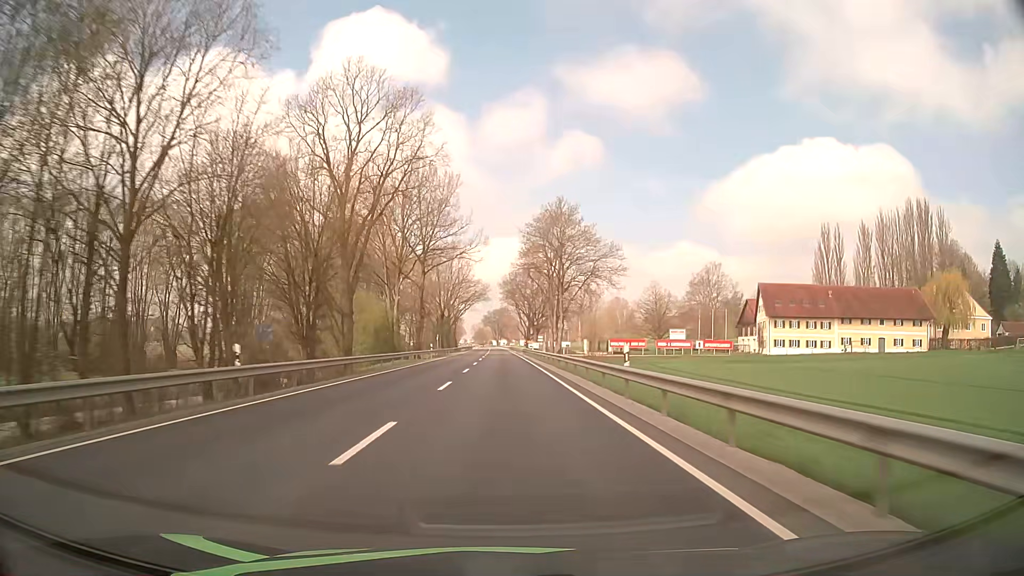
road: primary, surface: asphalt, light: Day
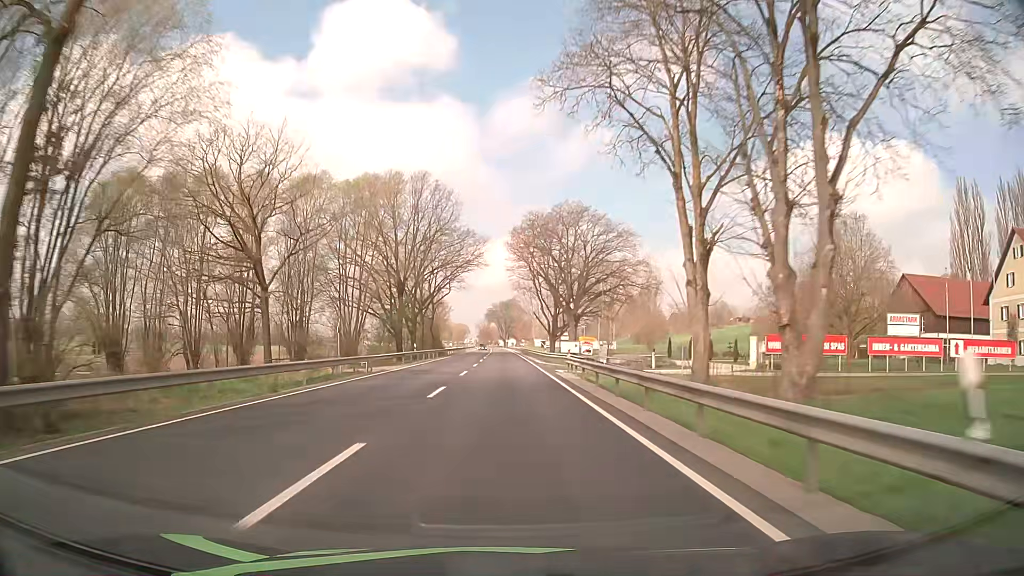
(-0.3, +63.2) m; -1°
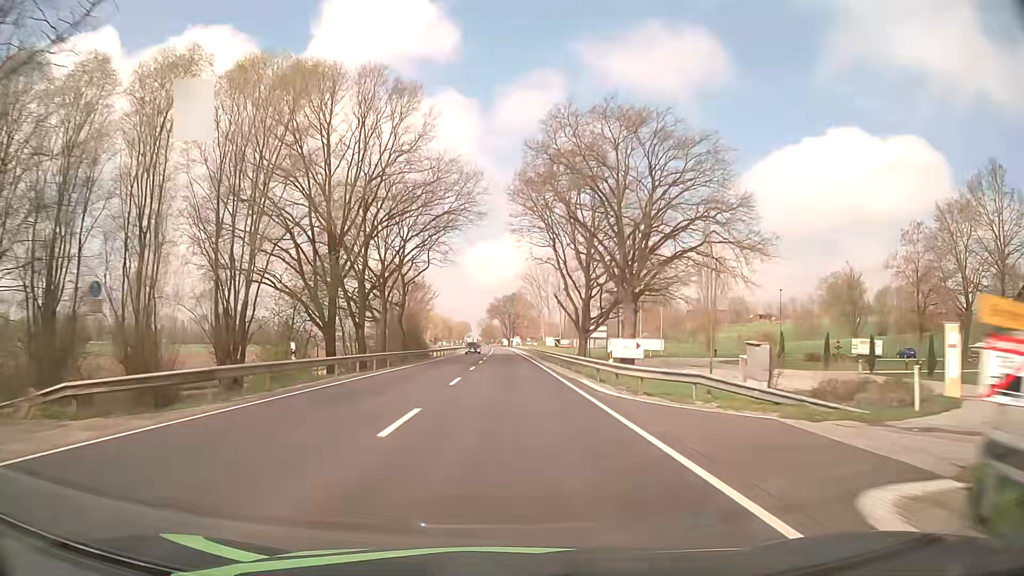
(-0.2, +31.6) m; -1°
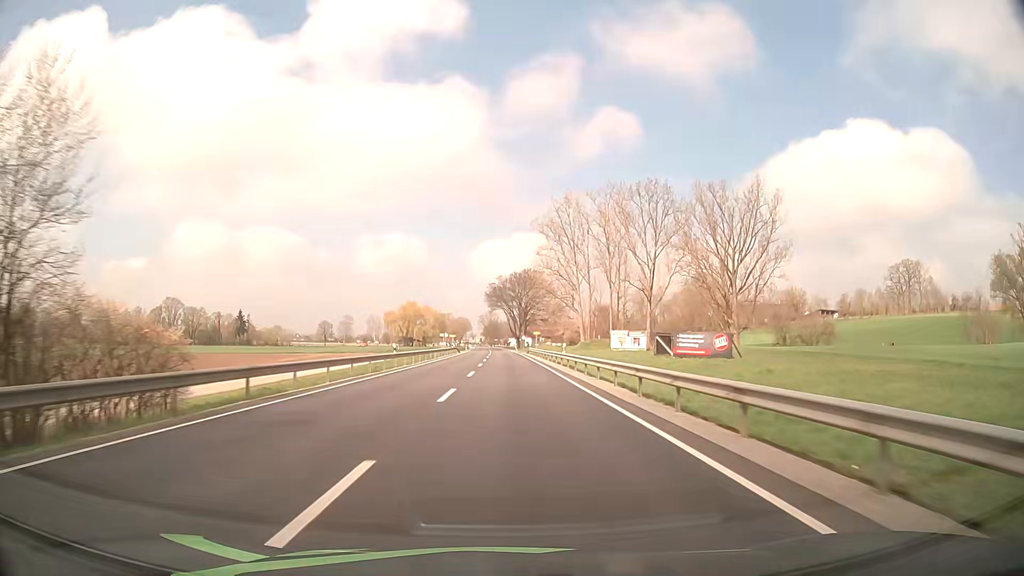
(-0.4, +79.0) m; 0°
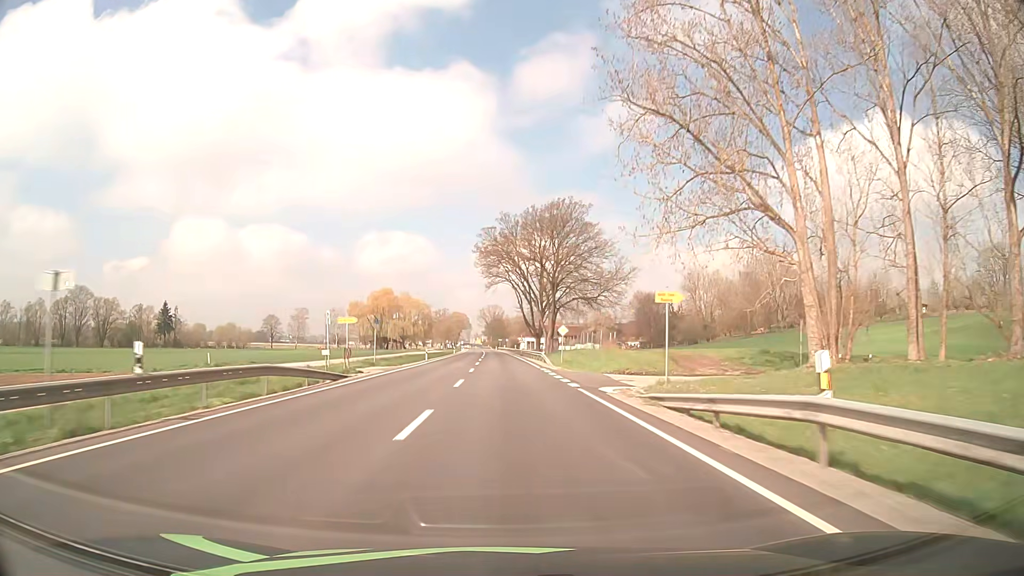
(-0.6, +79.0) m; -1°
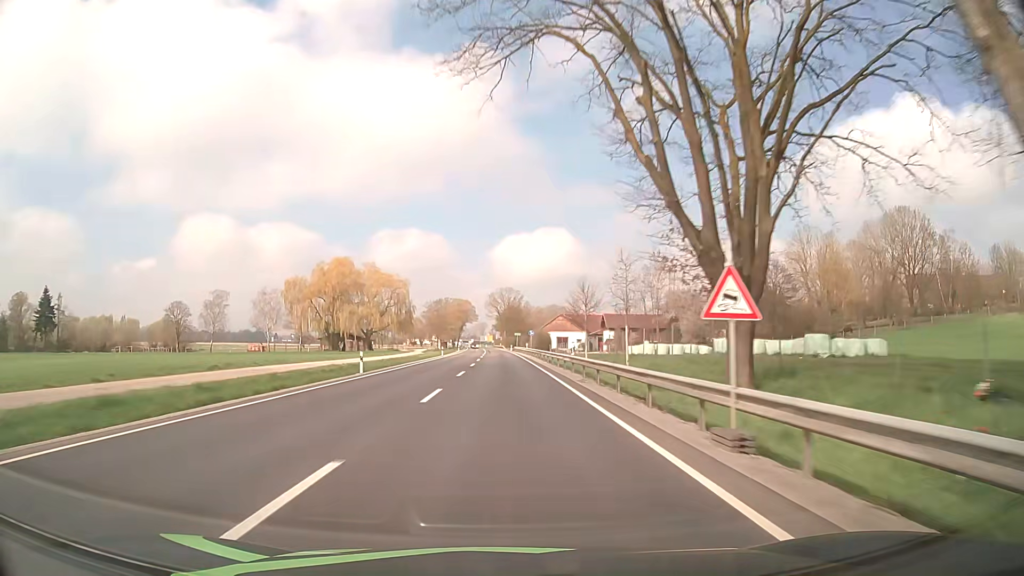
(-0.6, +78.9) m; -1°
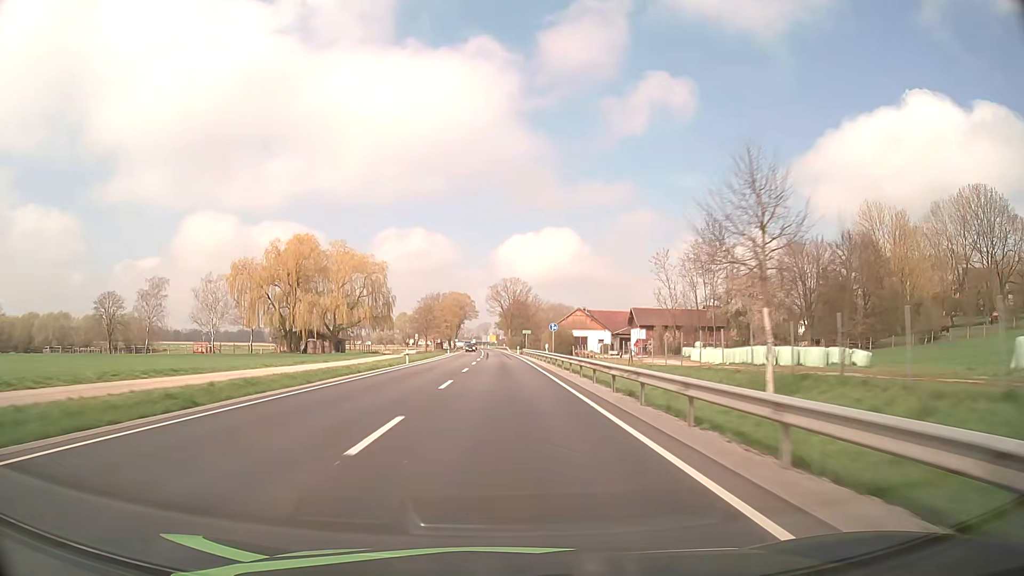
(-0.1, +31.6) m; 0°
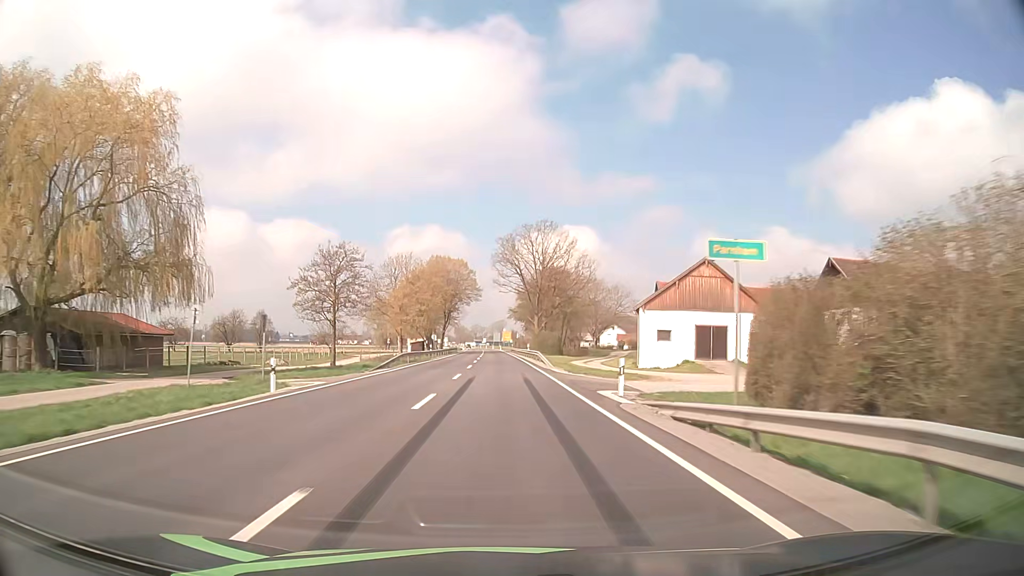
(-0.9, +79.1) m; -1°
(0, +10) (0, +20) (0, +30) (0, +40) (0, +50) (-1, +60) (-1, +70) (-1, +80) (-1, +90) (-2, +100) m
